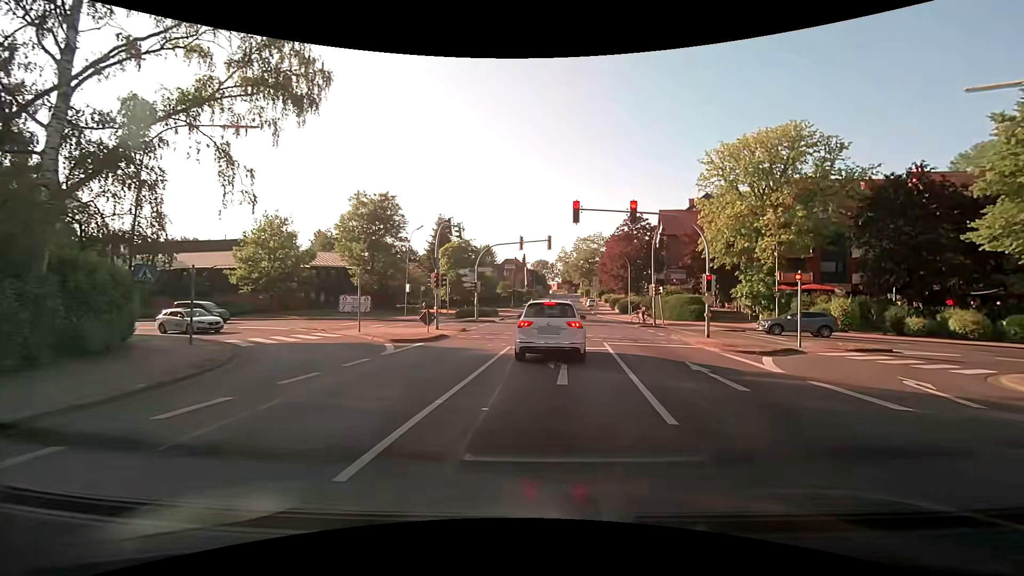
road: secondary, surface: asphalt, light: Day
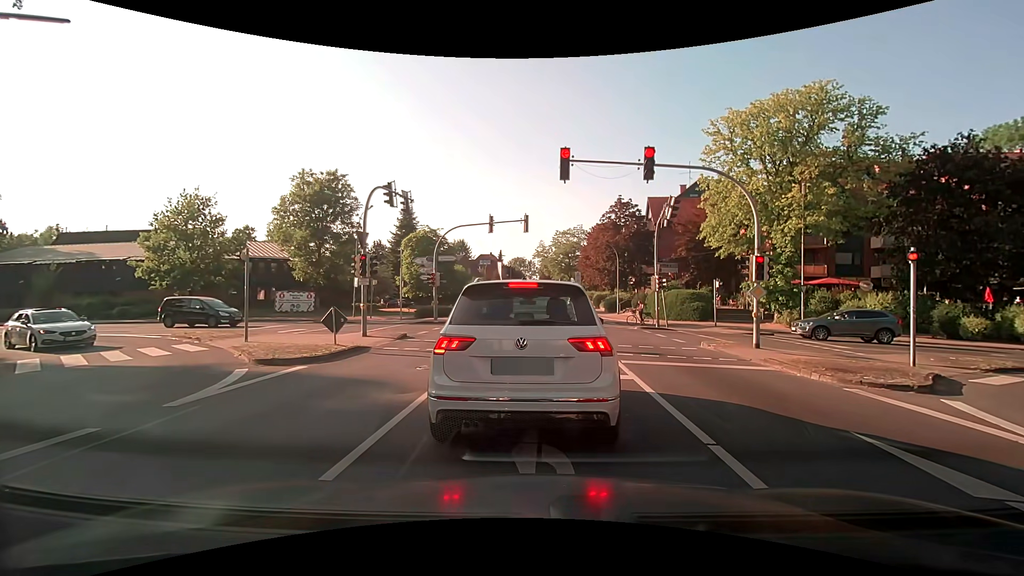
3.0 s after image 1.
(+0.2, +7.8) m; +3°
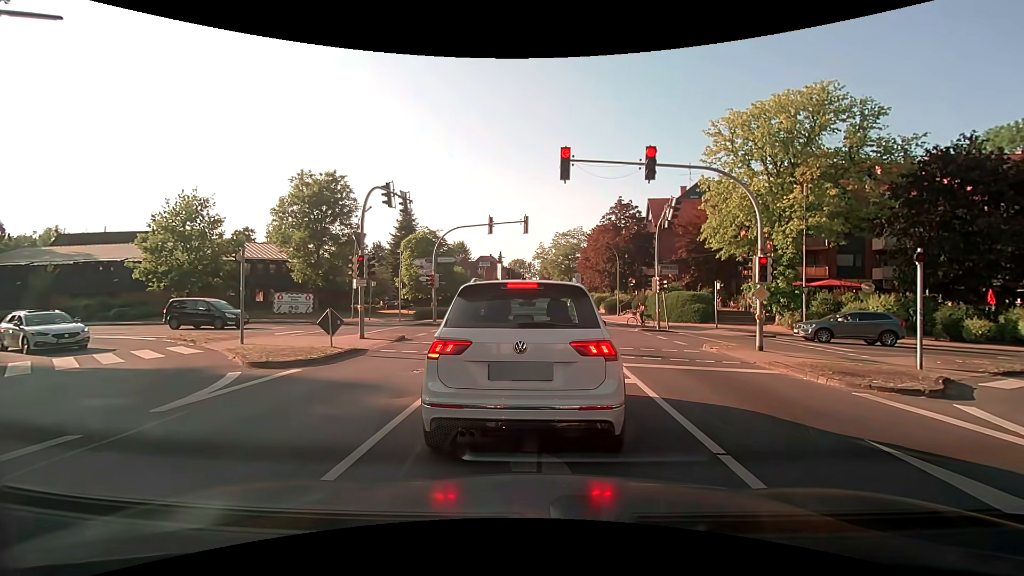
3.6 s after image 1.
(0.0, +0.2) m; 0°
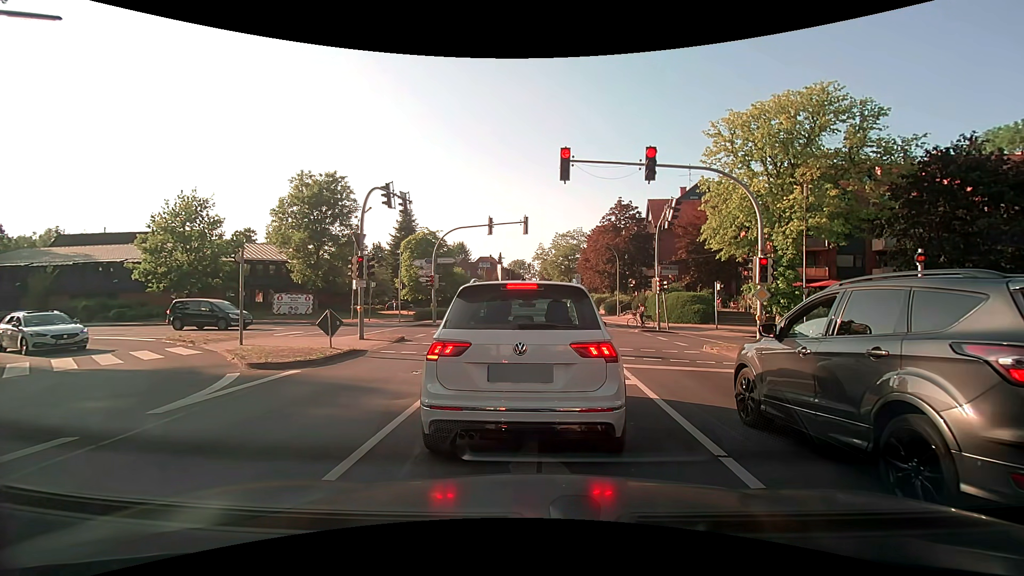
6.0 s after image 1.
(0.0, +0.1) m; 0°
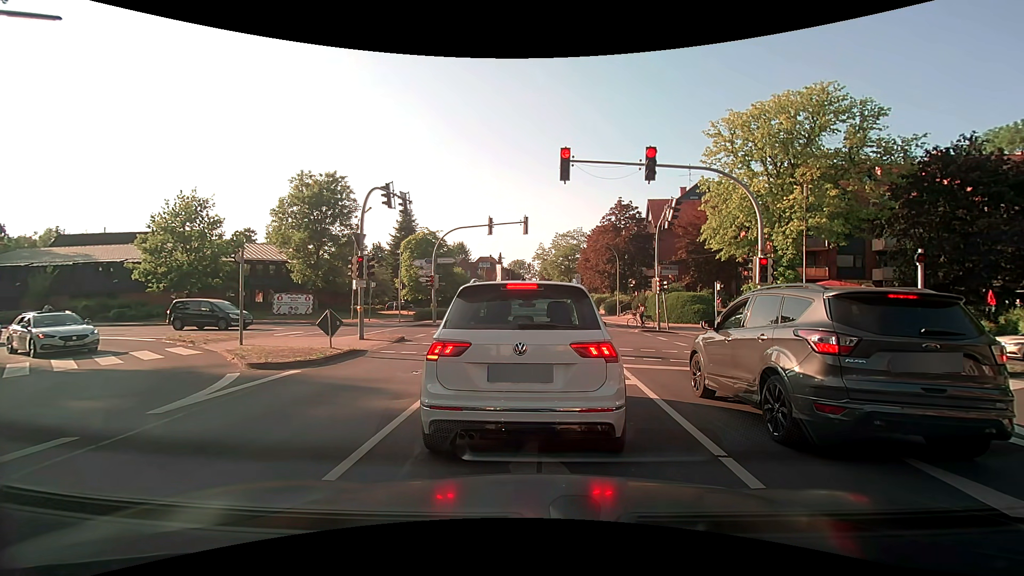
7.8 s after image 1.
(0.0, 0.0) m; 0°
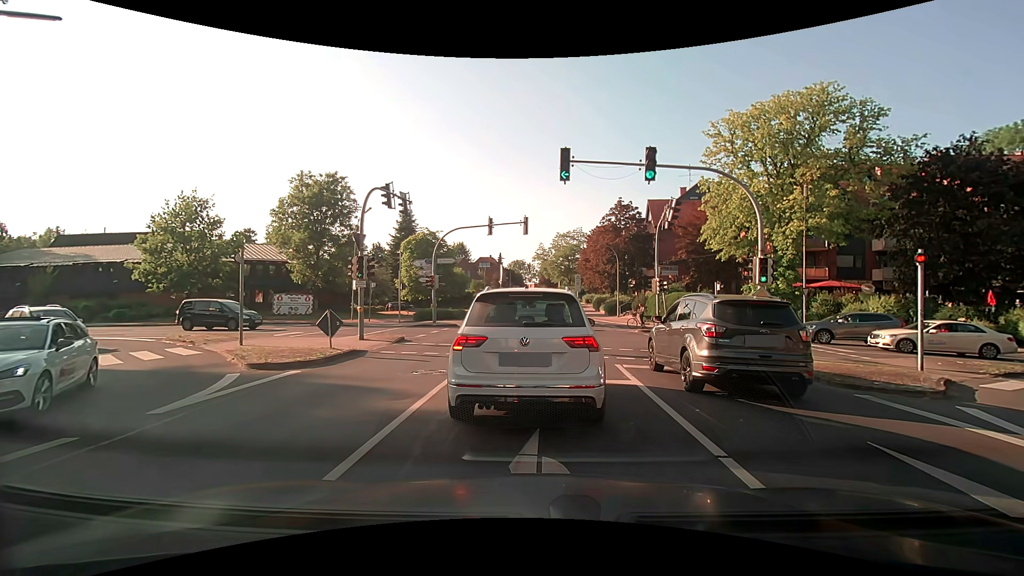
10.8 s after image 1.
(0.0, 0.0) m; 0°
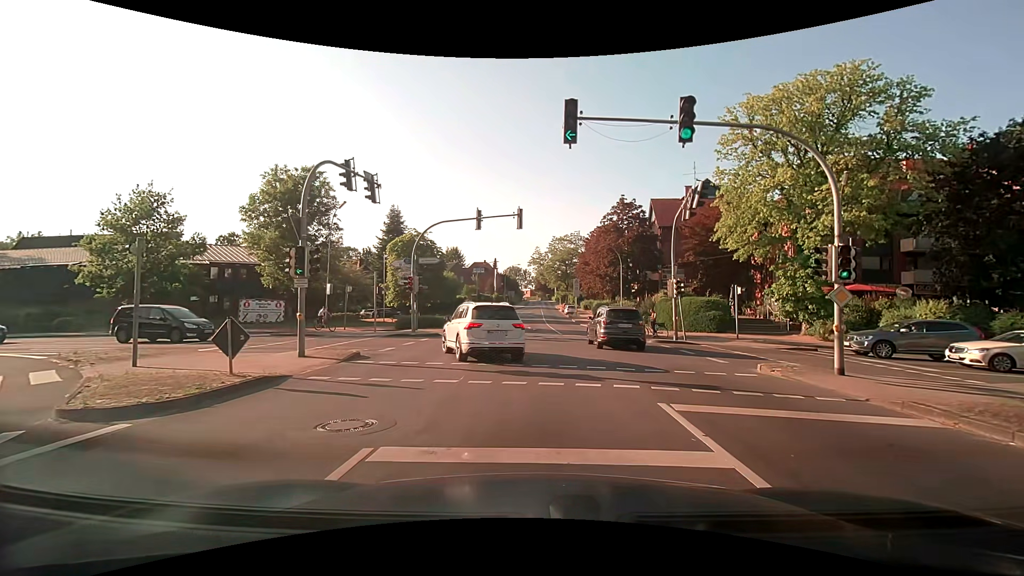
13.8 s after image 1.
(+0.1, +4.9) m; +2°
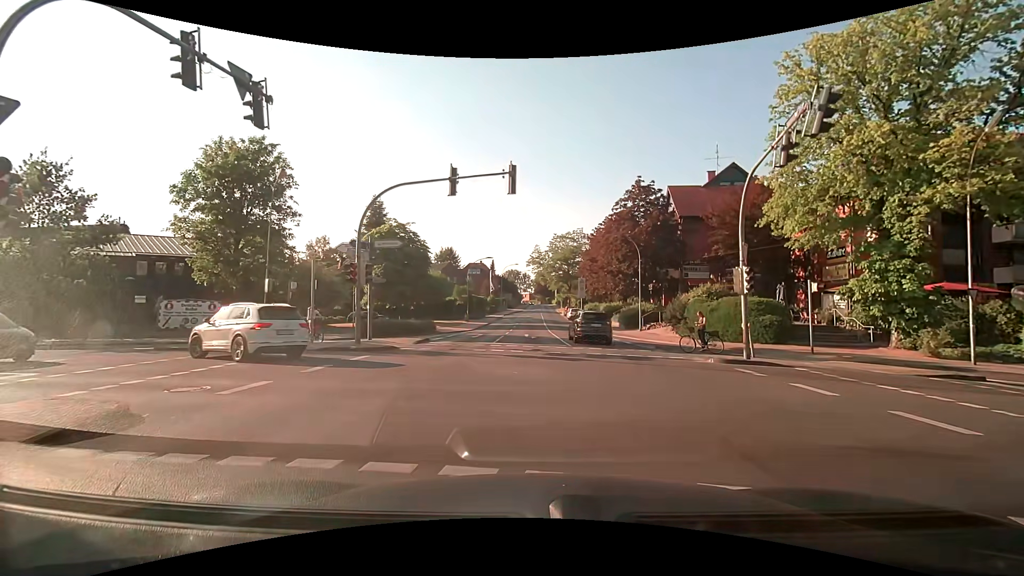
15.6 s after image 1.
(-0.1, +9.0) m; -1°
(-1, +10) (-8, +17) (-18, +19) (-28, +21) (-38, +22) (-48, +23) (-58, +24) (-67, +25) (-77, +27) (-87, +28) m
